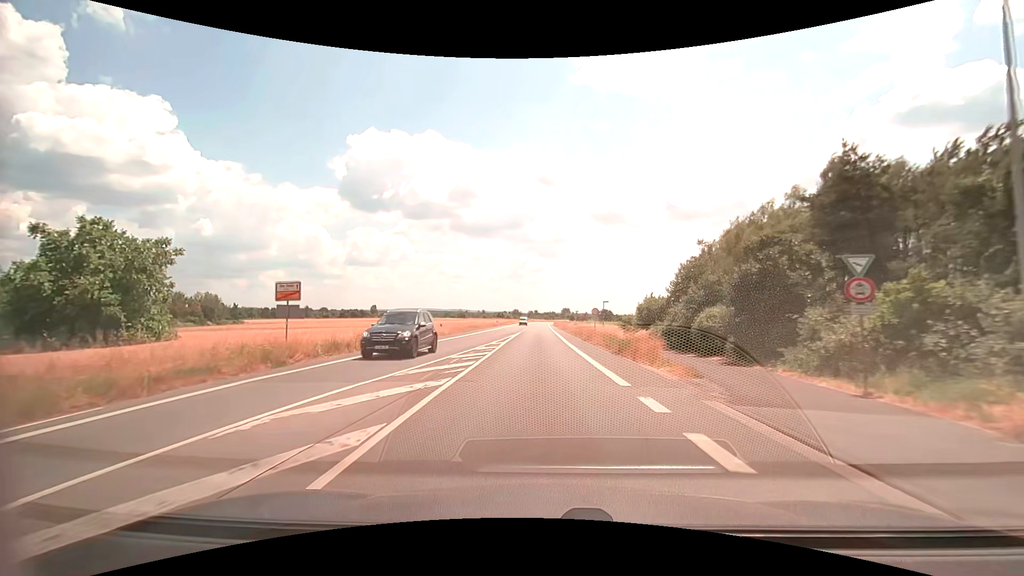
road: primary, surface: asphalt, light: Day
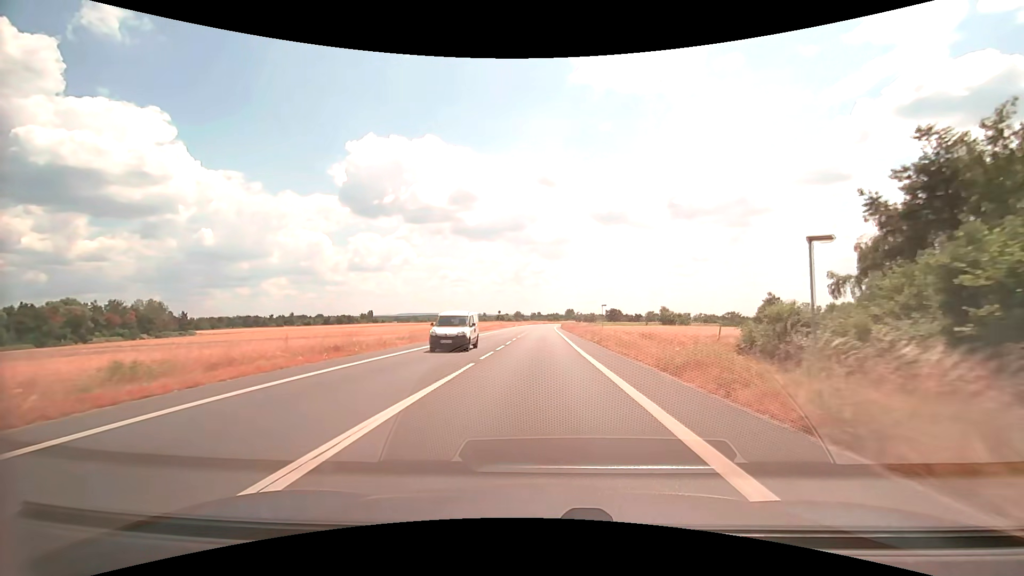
(-0.1, +41.7) m; 0°
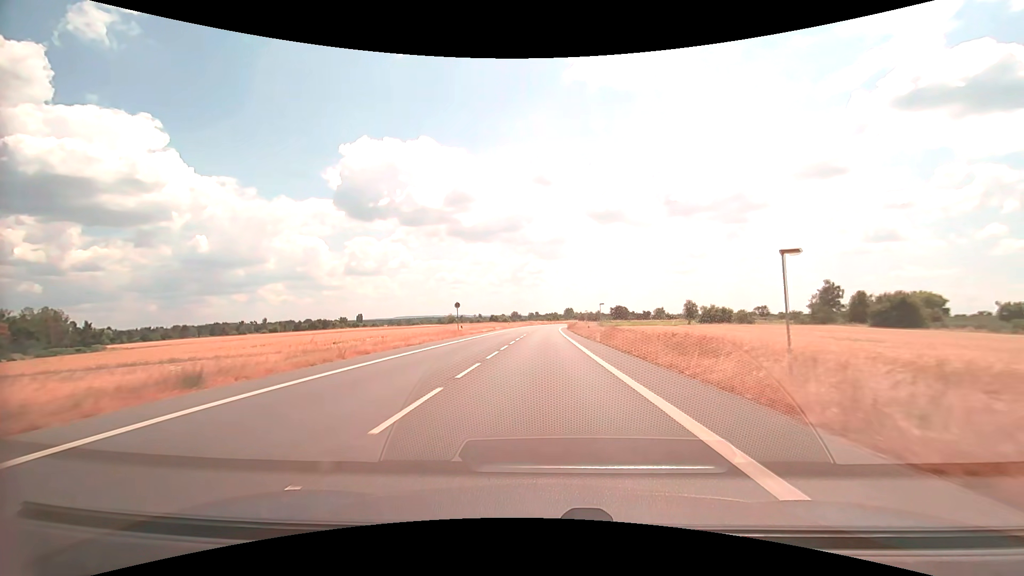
(+0.1, +47.8) m; 0°
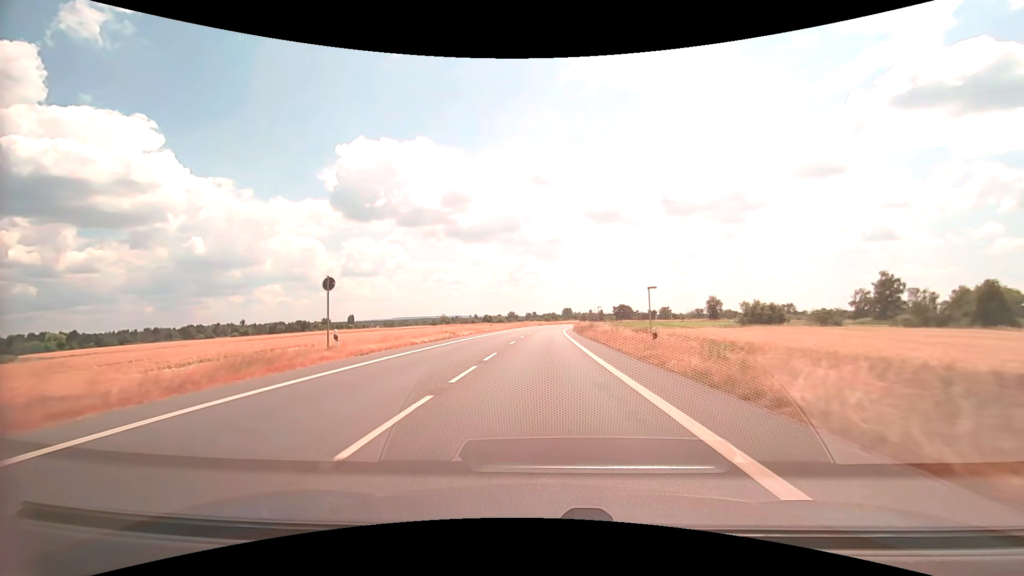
(+0.1, +31.4) m; 0°
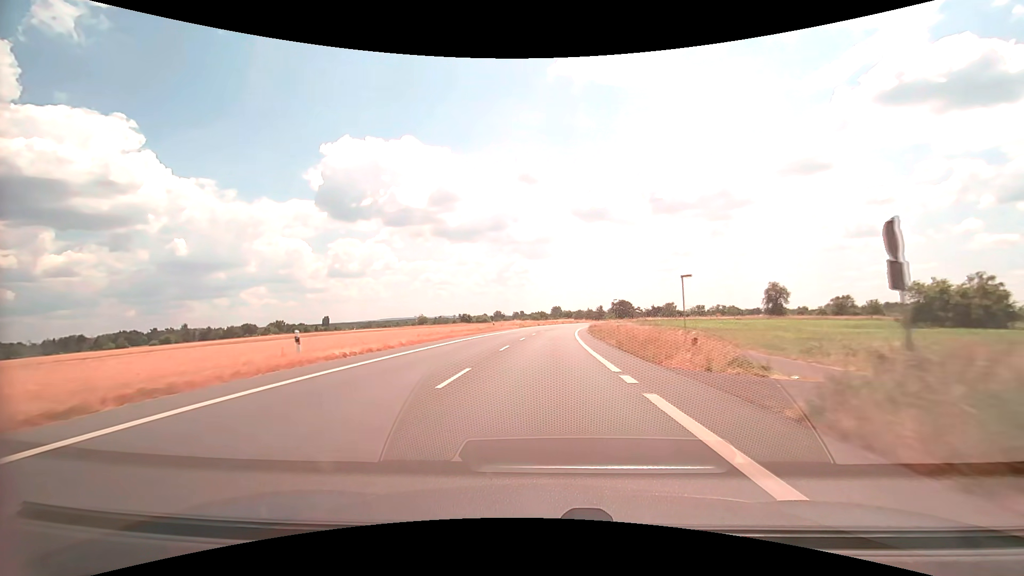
(+0.5, +55.5) m; +1°
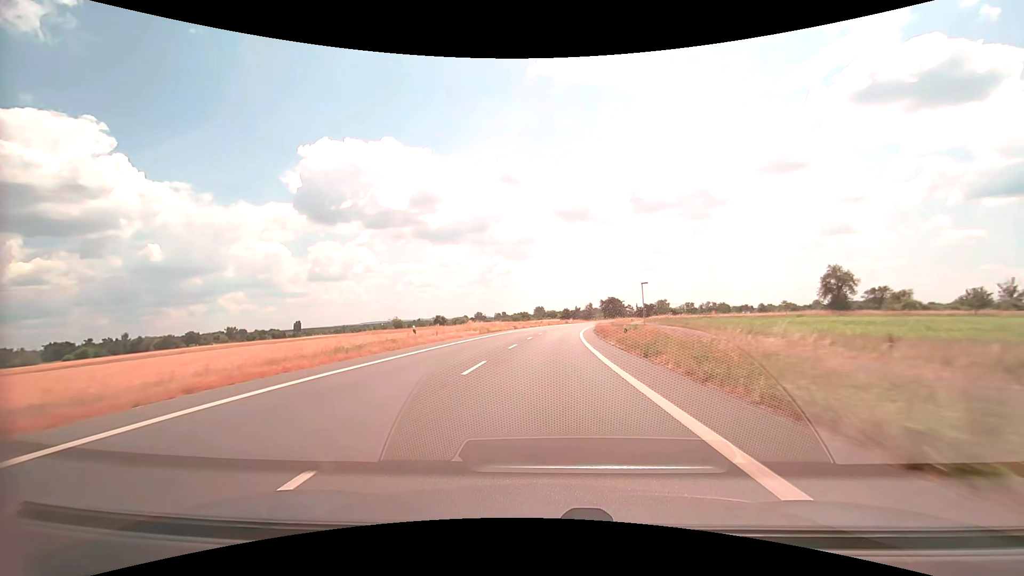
(+0.4, +33.5) m; +2°
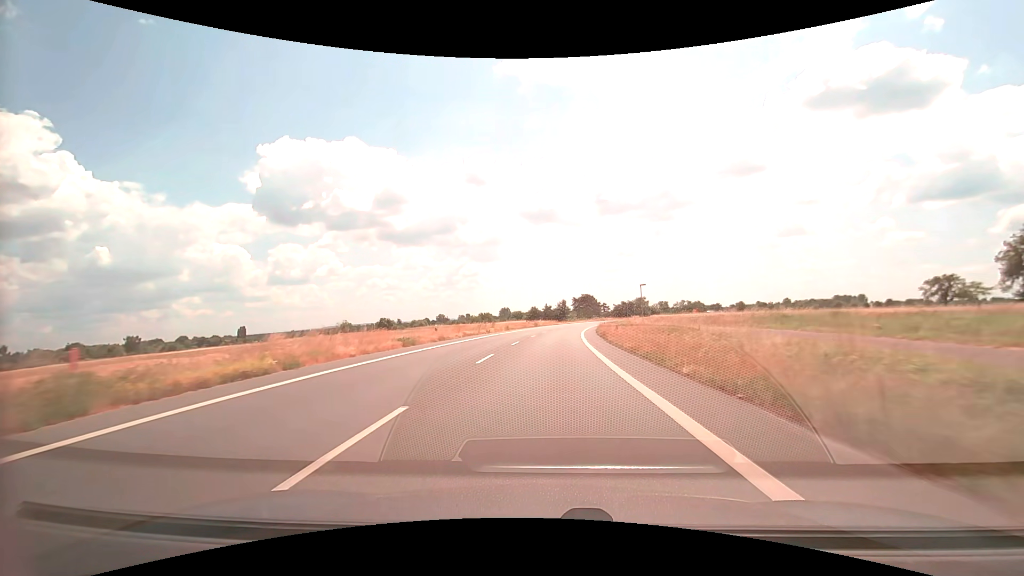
(+1.3, +44.6) m; +4°
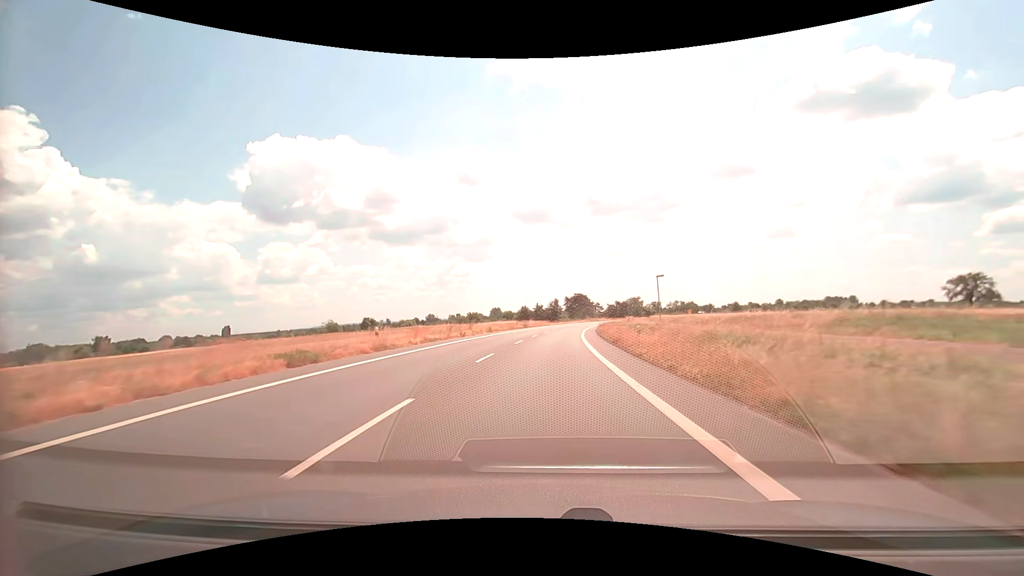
(+0.1, +11.1) m; +1°
(0, +10) (0, +20) (+1, +30) (+1, +40) (+2, +50) (+3, +60) (+4, +70) (+5, +80) (+7, +90) (+8, +100) m
